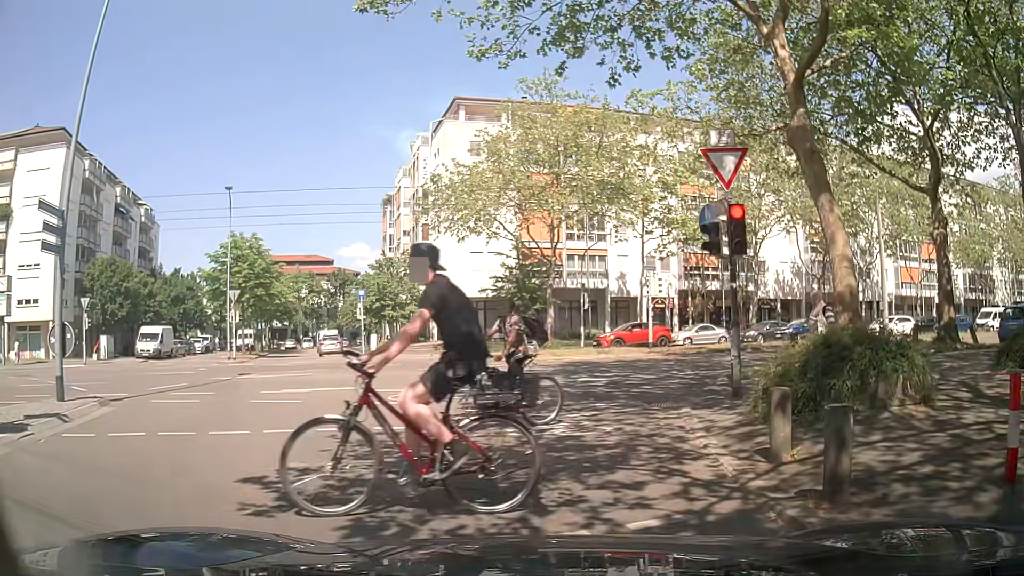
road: residential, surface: asphalt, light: Day
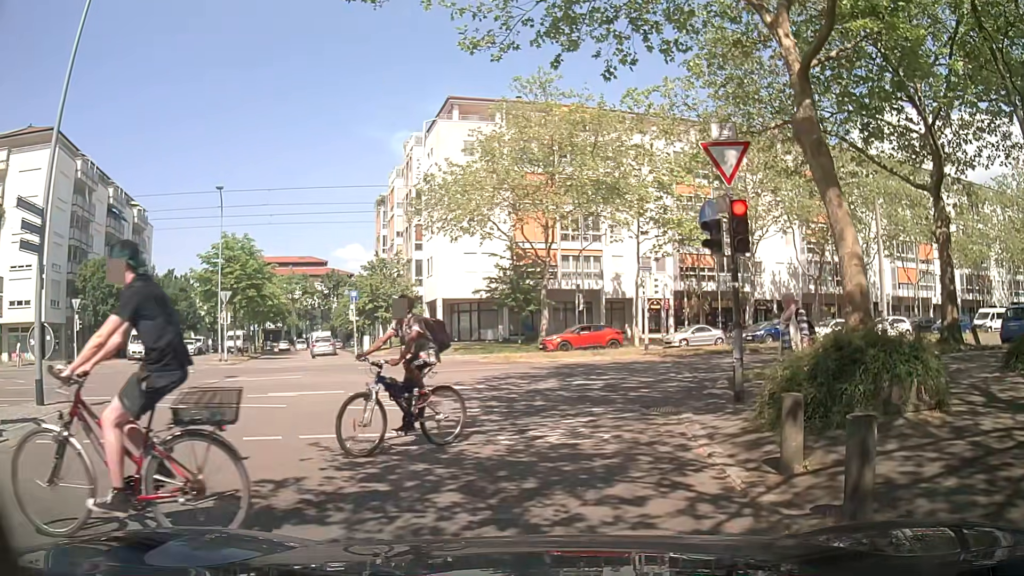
(0.0, +0.4) m; 0°
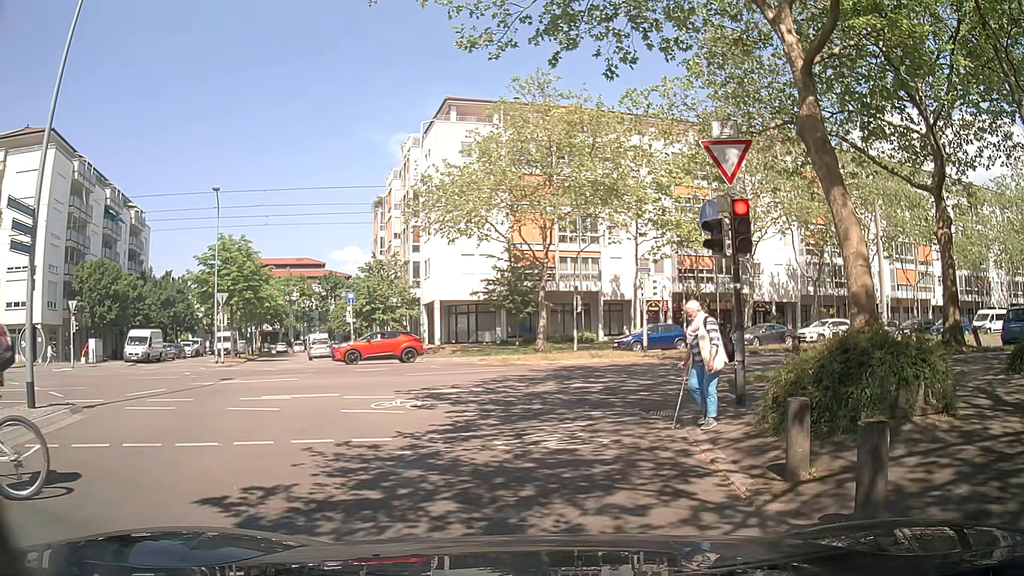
(0.0, +0.3) m; 0°
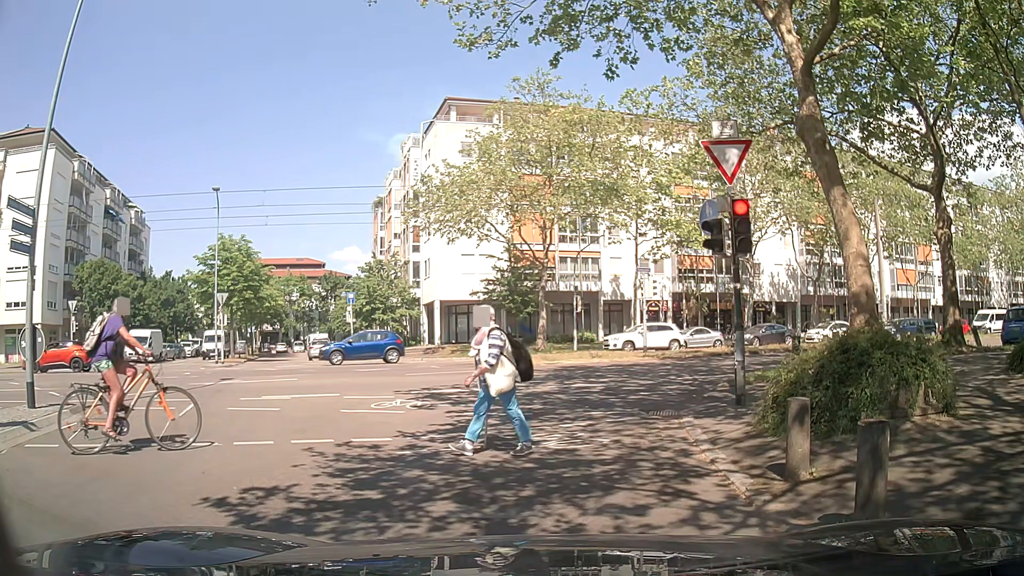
(0.0, 0.0) m; 0°
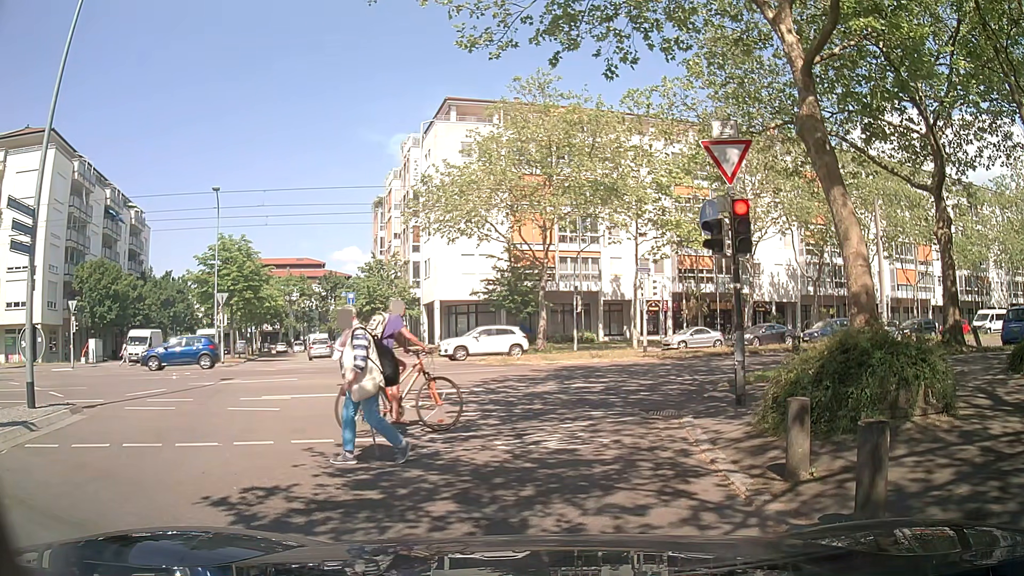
(0.0, 0.0) m; 0°
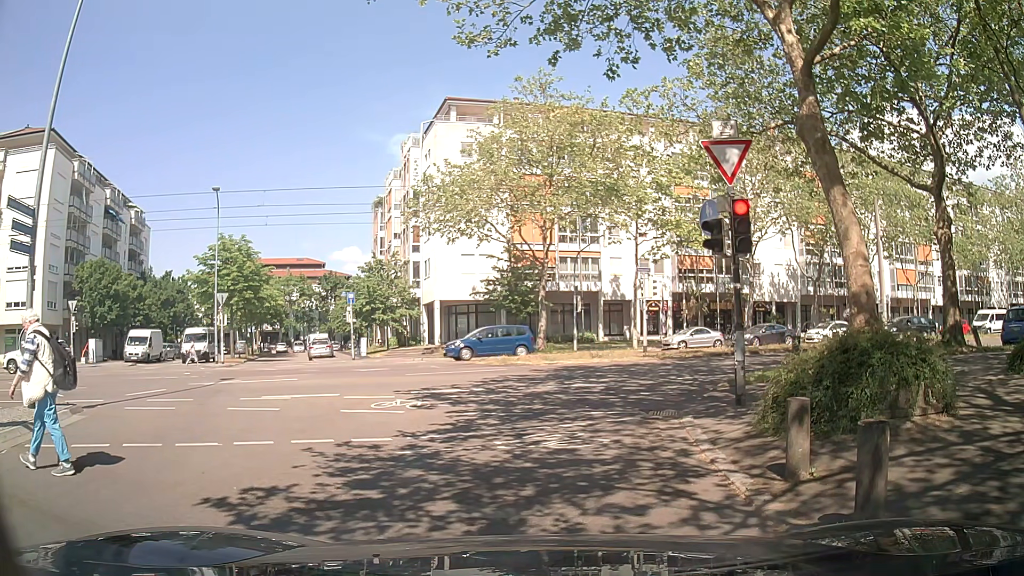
(0.0, 0.0) m; 0°
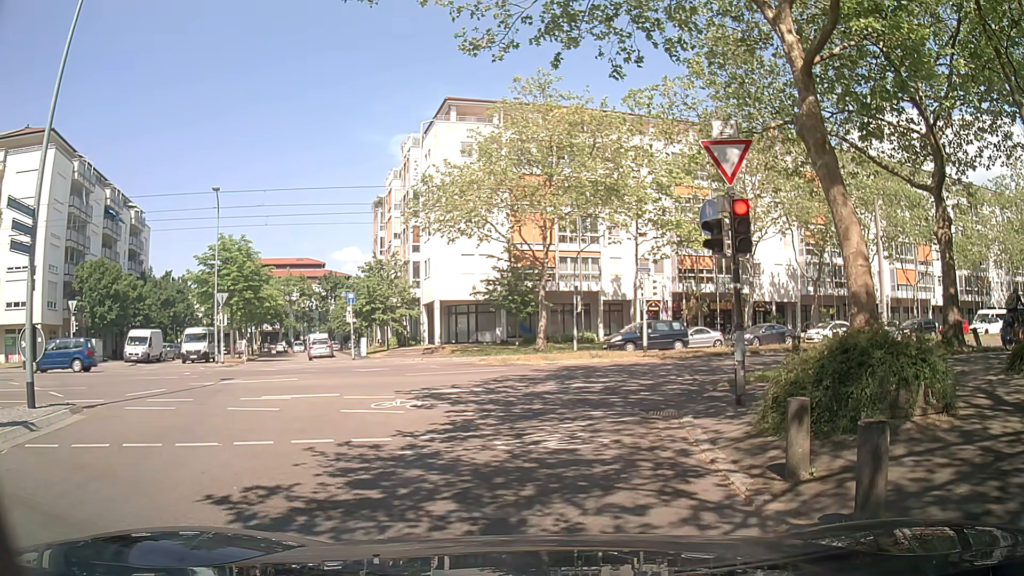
(0.0, 0.0) m; 0°
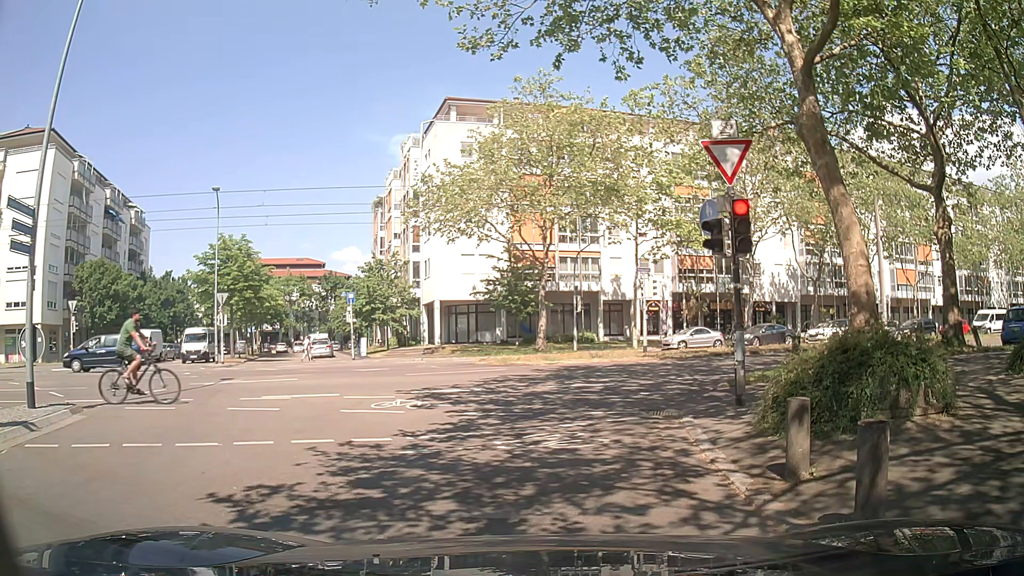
(0.0, 0.0) m; 0°
